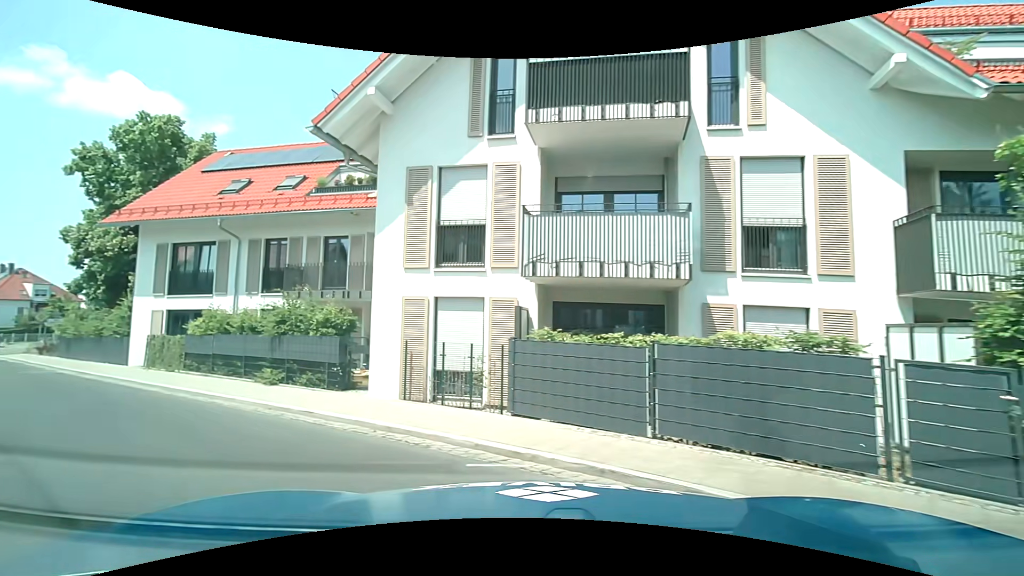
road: service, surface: concrete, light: Day
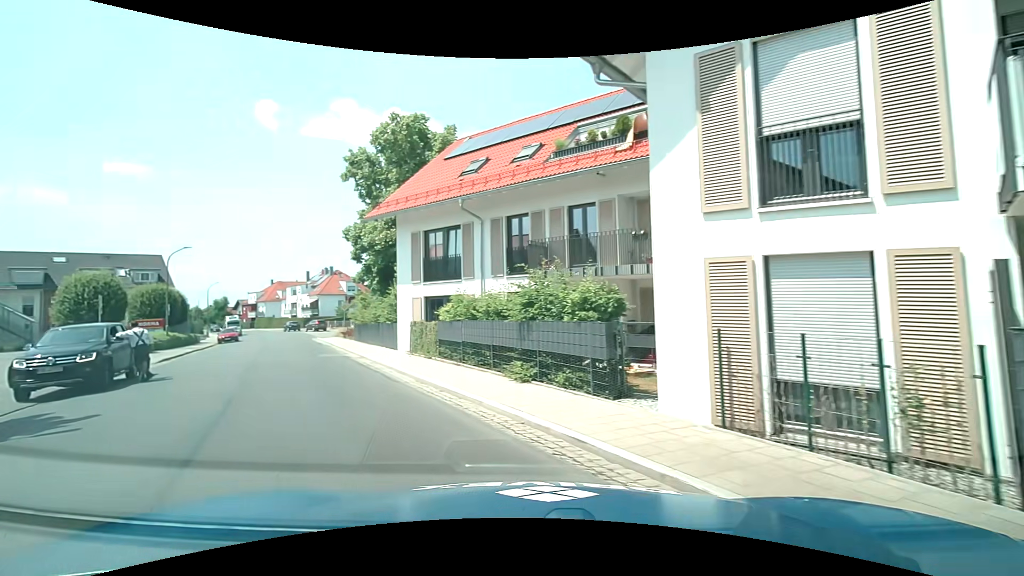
(-0.9, +4.0) m; -25°
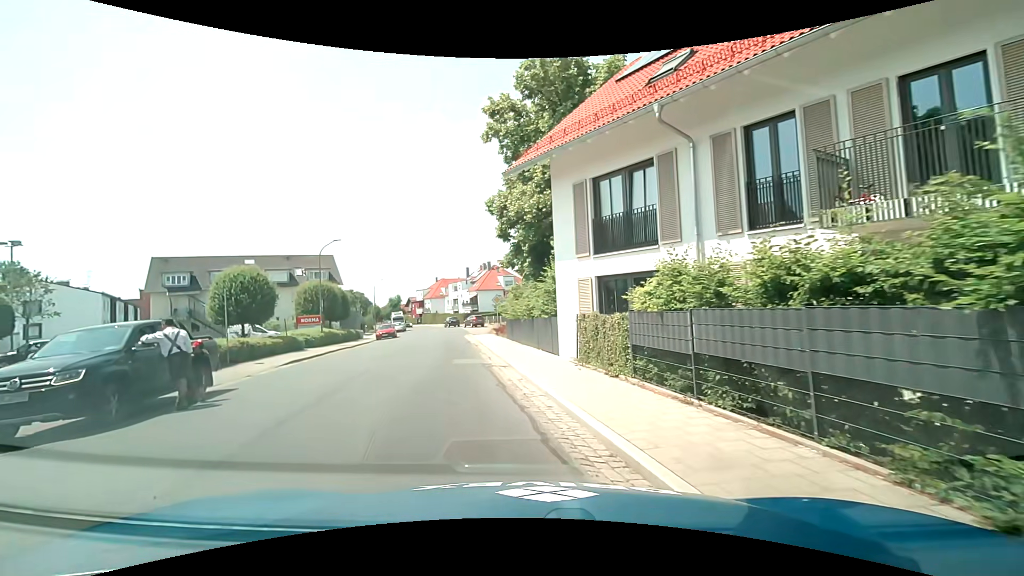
(-1.6, +7.5) m; -19°
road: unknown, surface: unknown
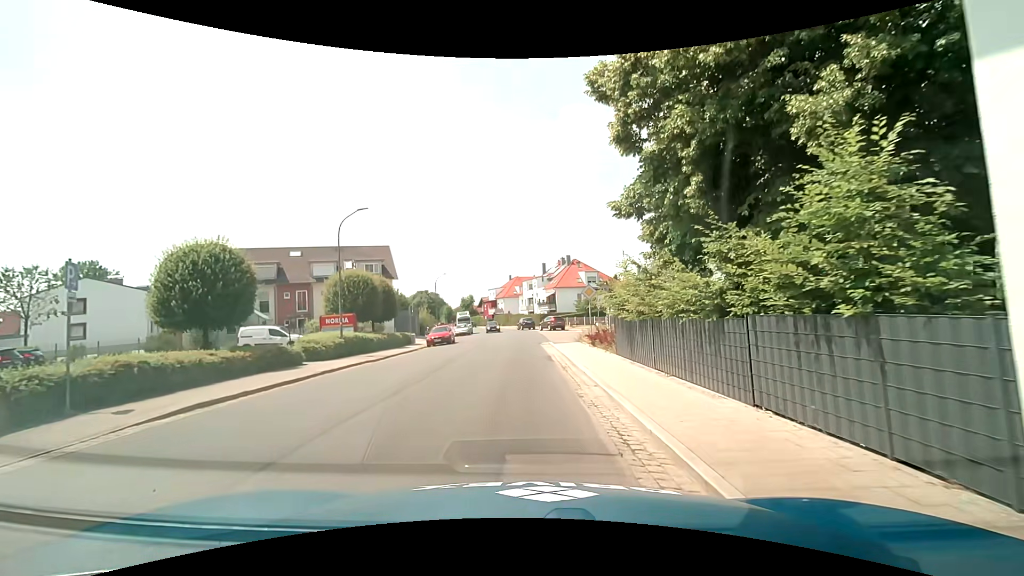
(-1.3, +12.3) m; -8°
(0, +10) (0, +20) (-1, +30) (-1, +40) (-2, +50) (-3, +60) (-4, +70) (-5, +80) (-7, +90) (-10, +99) m
